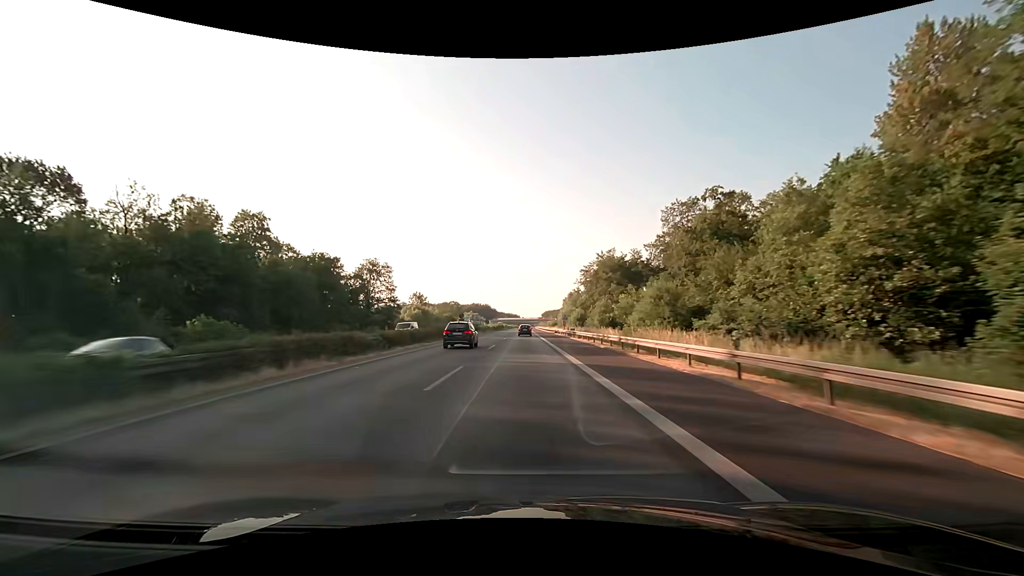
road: motorway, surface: asphalt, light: Day
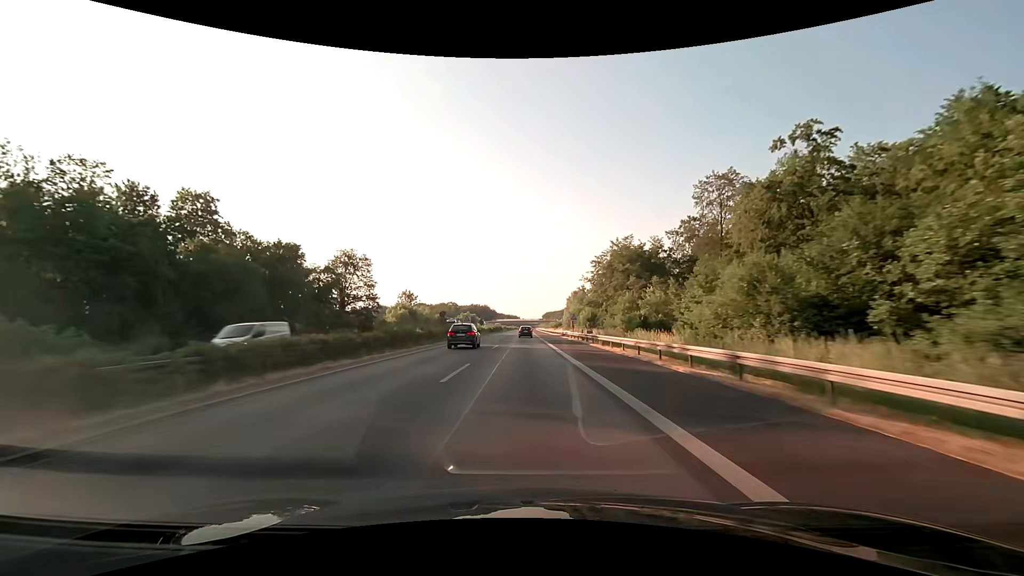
(0.0, +16.1) m; 0°
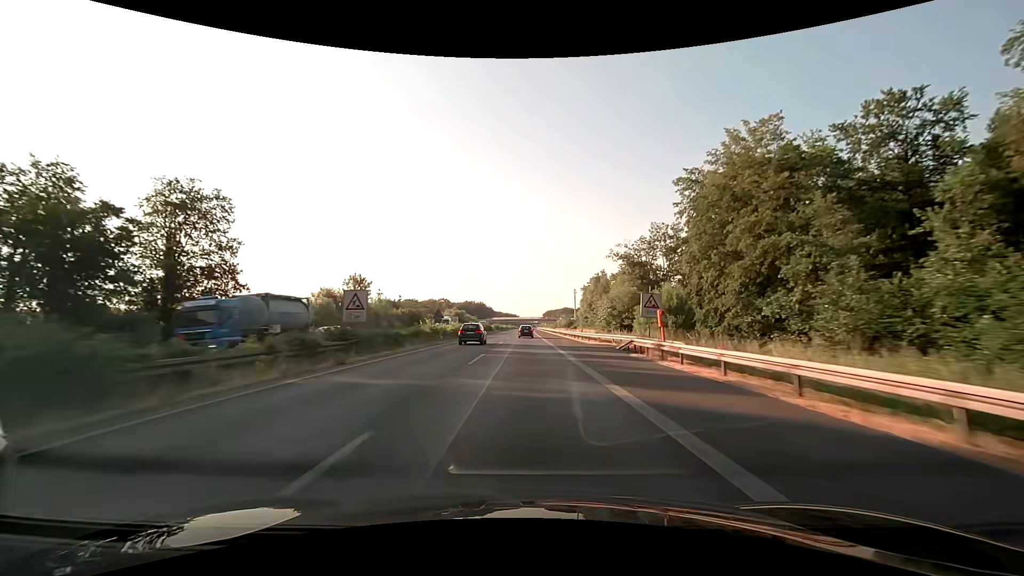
(+0.2, +48.3) m; 0°
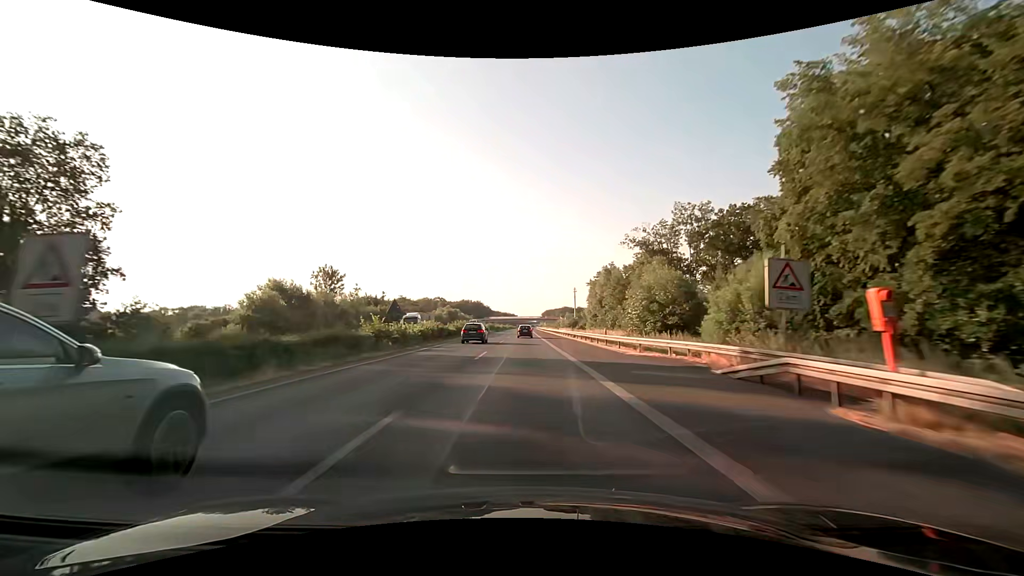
(0.0, +16.1) m; 0°
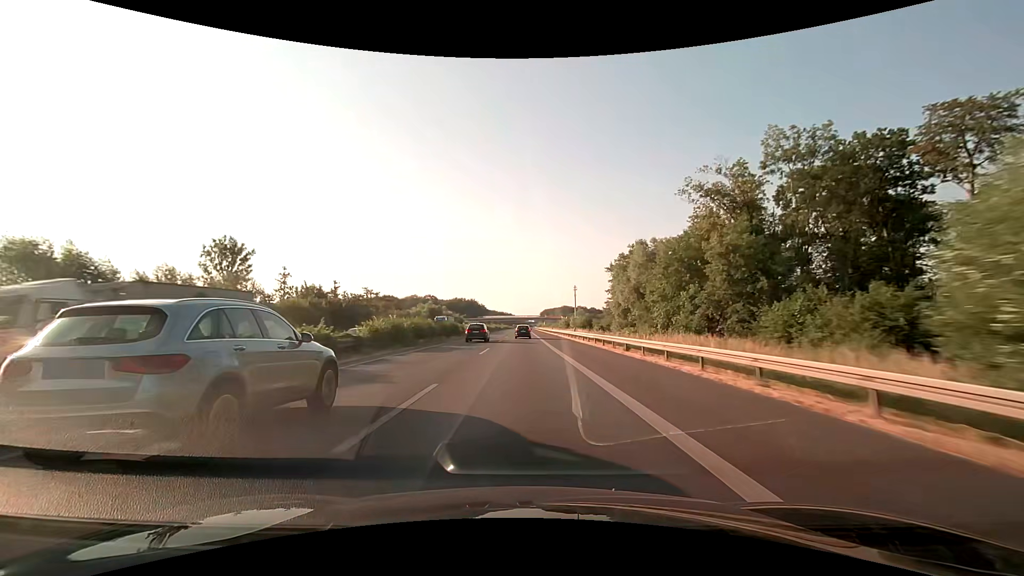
(0.0, +32.2) m; 0°
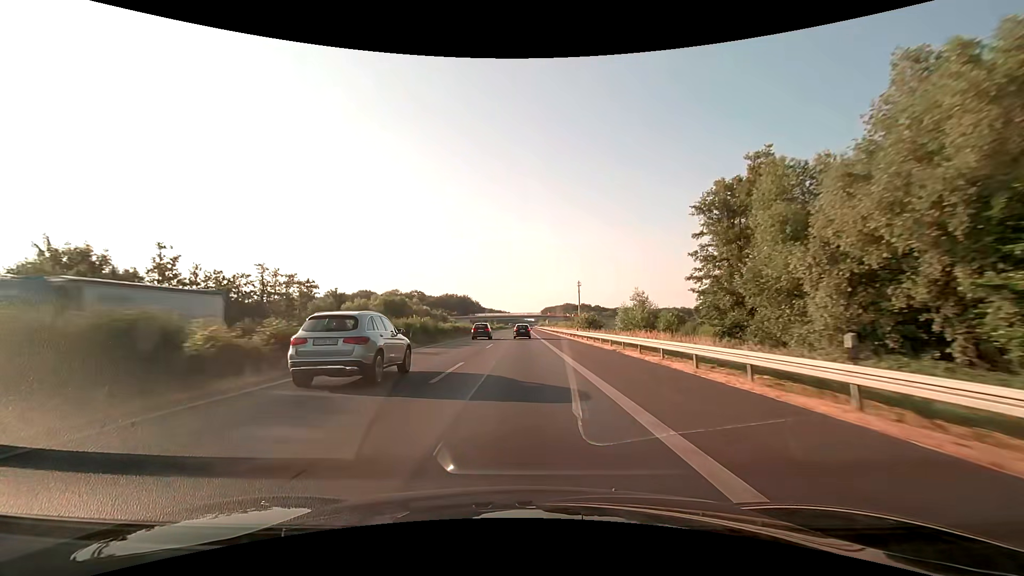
(+0.1, +47.9) m; 0°
(0, +10) (0, +20) (0, +30) (0, +40) (0, +50) (0, +60) (0, +70) (0, +80) (0, +90) (0, +100) m
